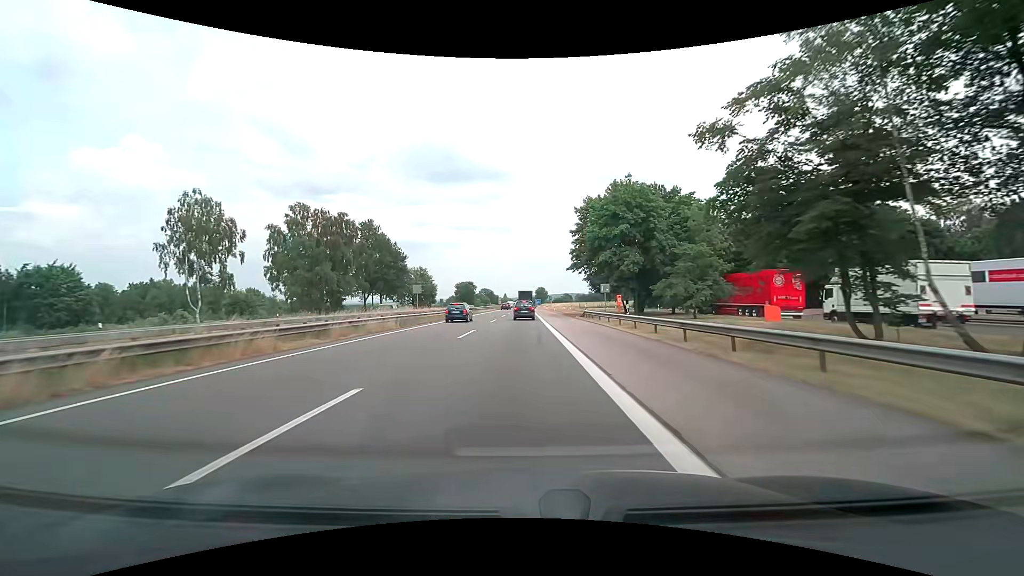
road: motorway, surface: asphalt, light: Day
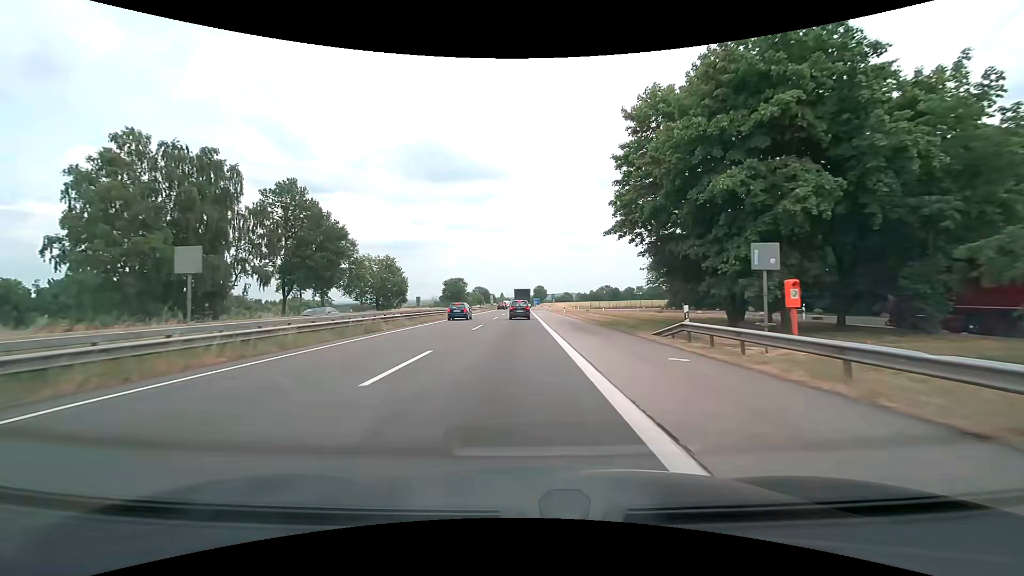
(+0.1, +28.8) m; +1°
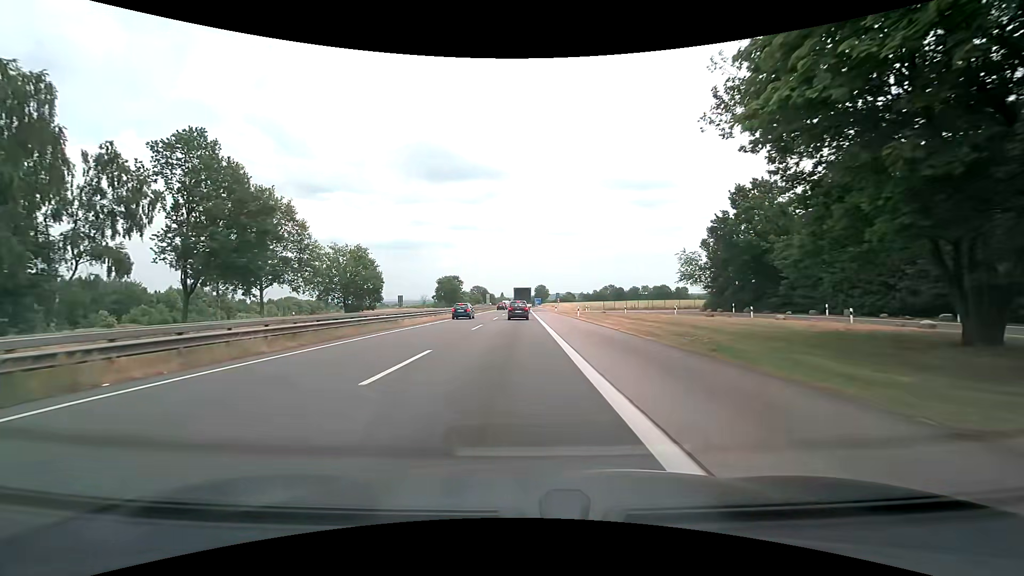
(-0.1, +17.5) m; 0°
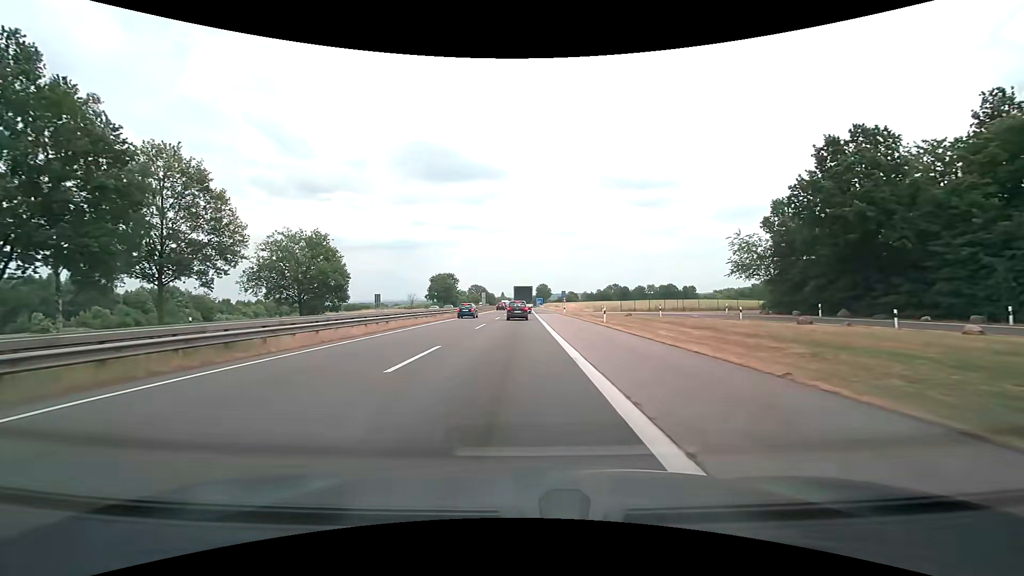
(0.0, +16.2) m; 0°
(0, +10) (0, +20) (0, +30) (0, +40) (0, +50) (0, +60) (0, +70) (0, +80) (0, +90) (0, +100) m
